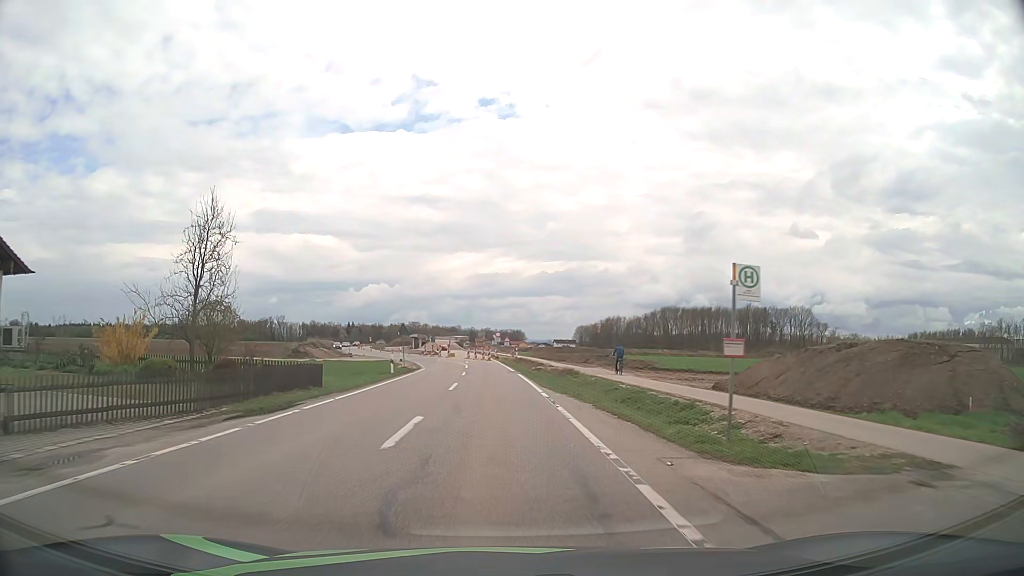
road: service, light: Day
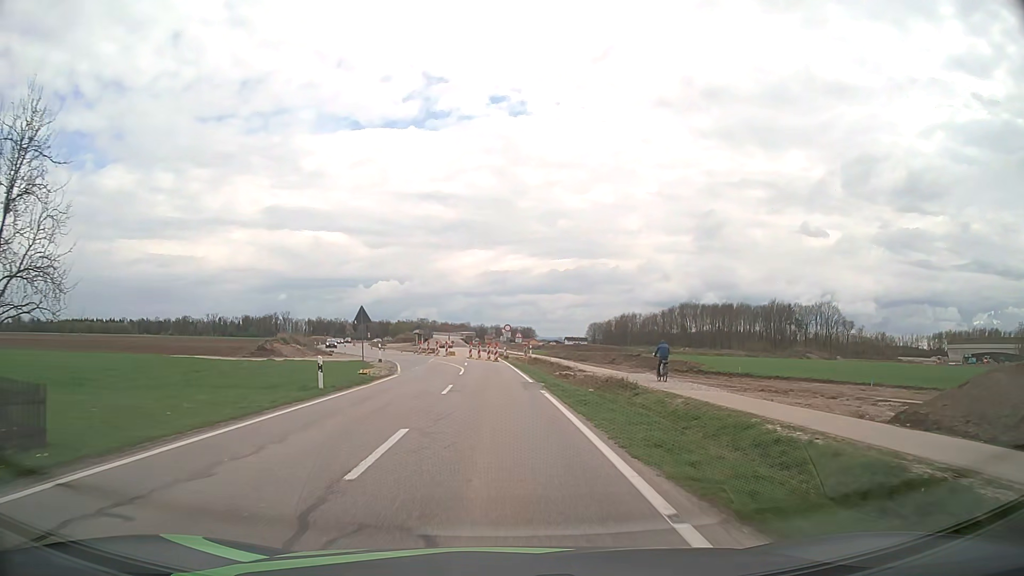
(-0.1, +15.3) m; -1°
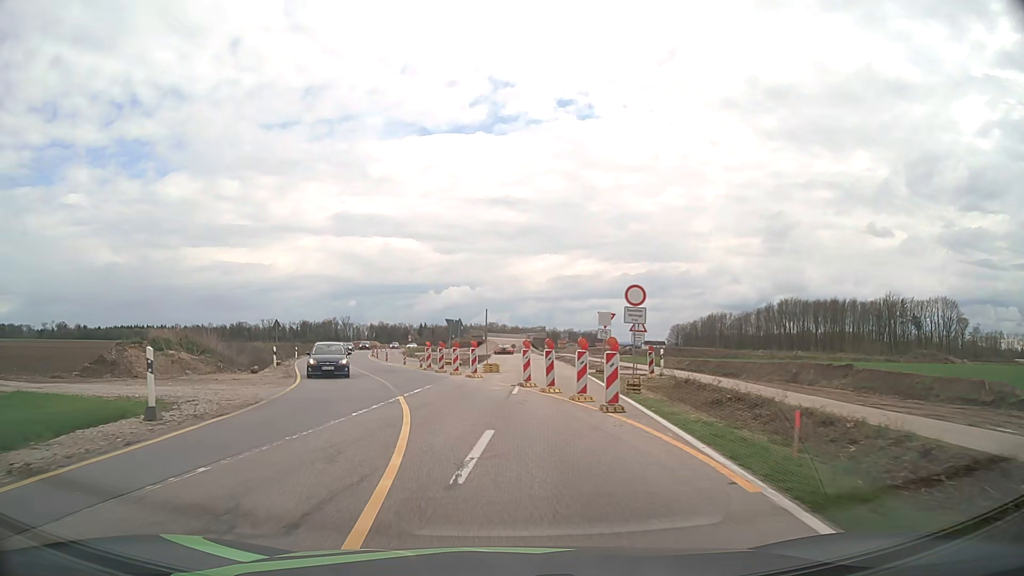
(-1.2, +37.4) m; -6°
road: unclassified
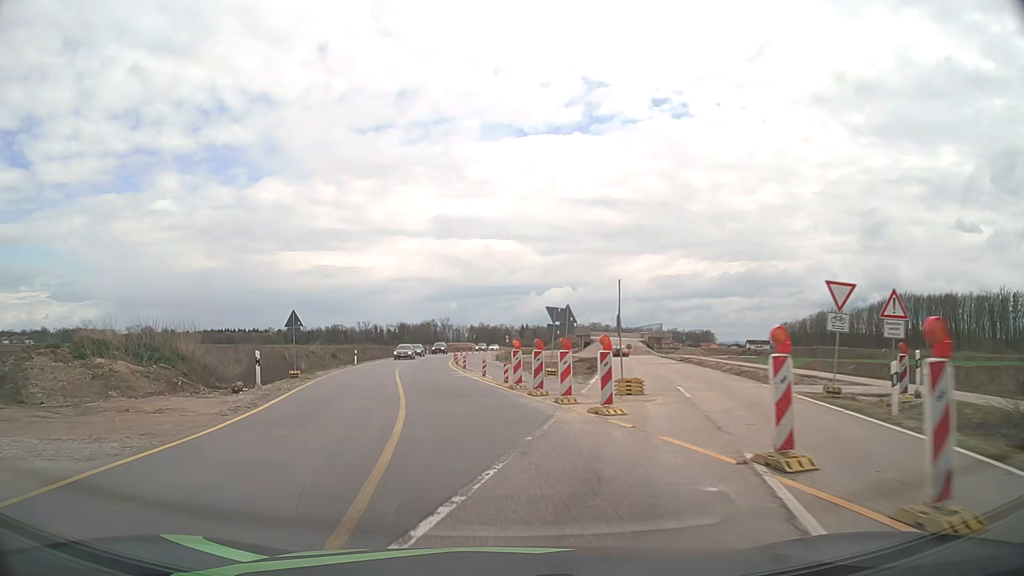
(-0.9, +14.7) m; -8°
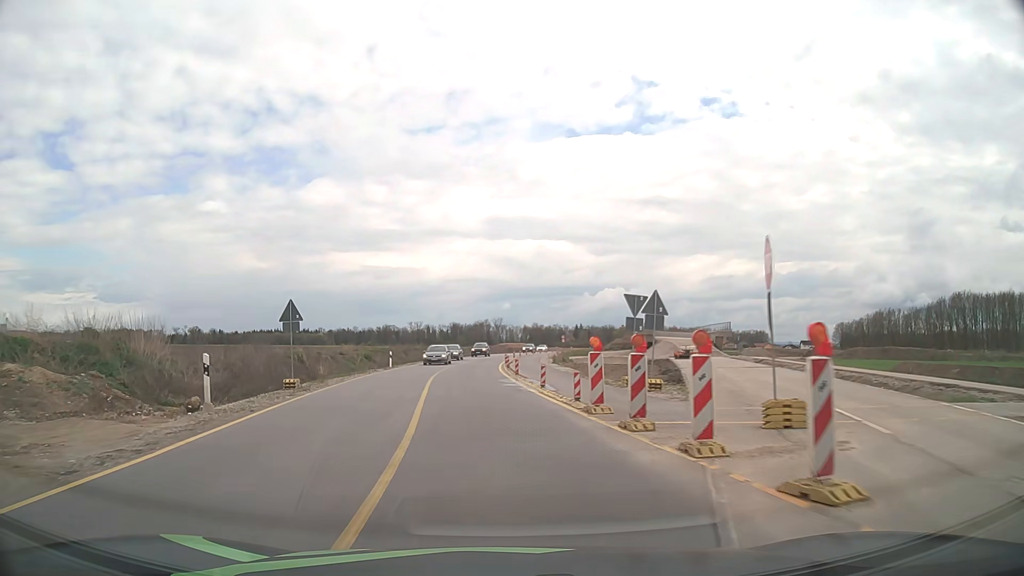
(-0.3, +7.4) m; -4°
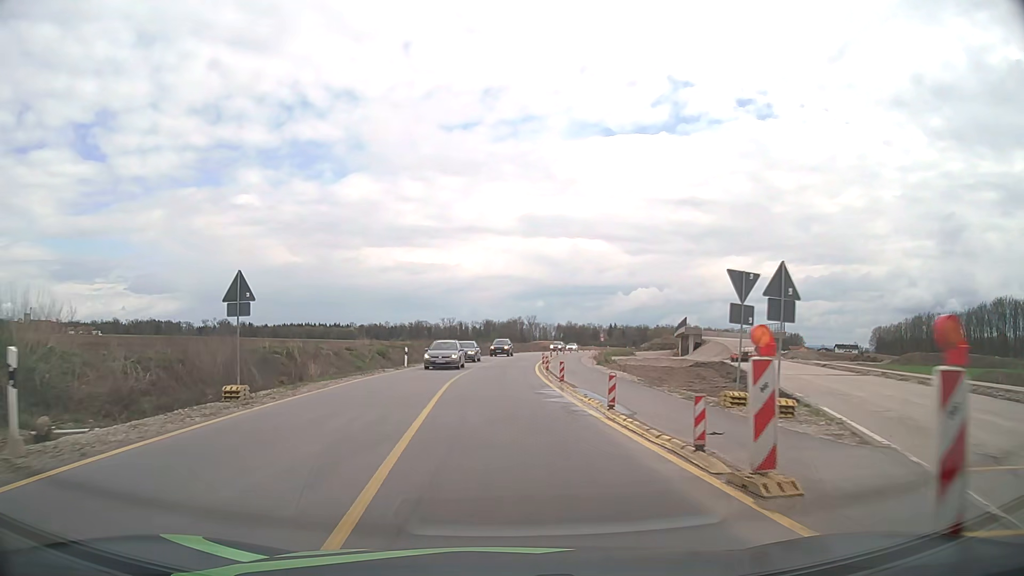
(-0.3, +7.5) m; -3°
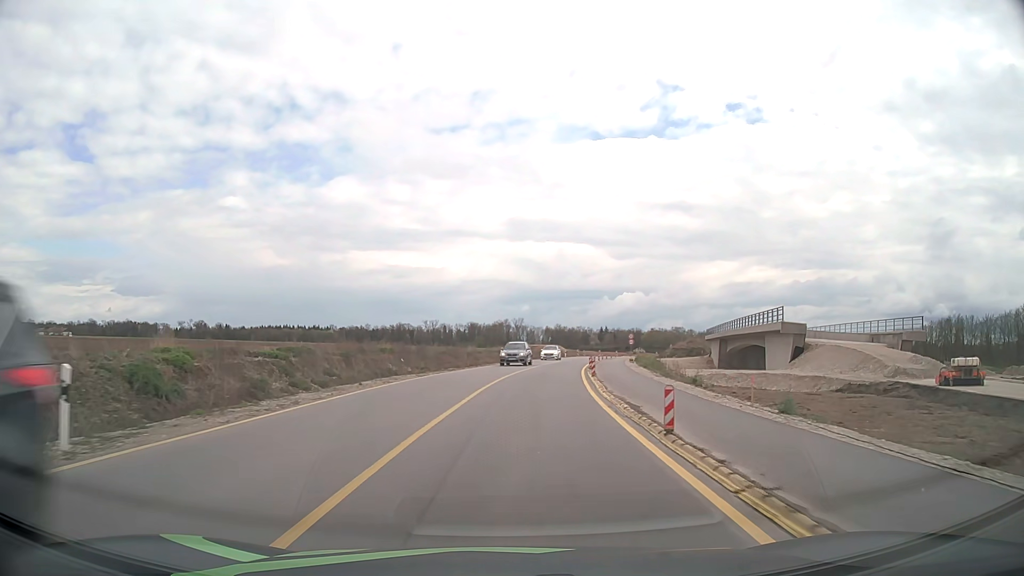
(-0.2, +31.2) m; +1°
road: tertiary
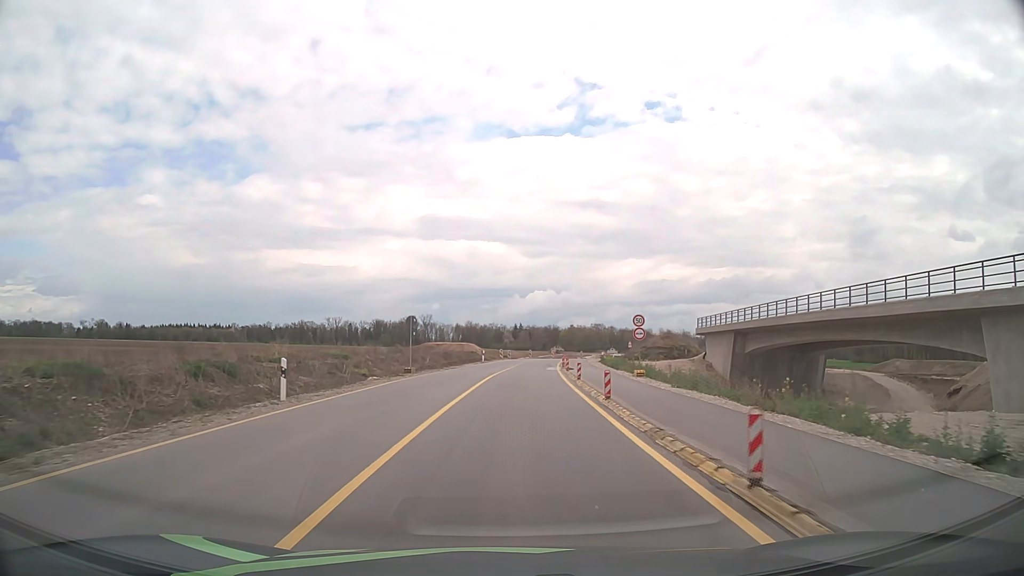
(+2.9, +40.8) m; +8°
(0, +10) (0, +20) (+1, +30) (+1, +40) (+2, +50) (+3, +60) (+4, +70) (+5, +80) (+7, +90) (+11, +99) m
